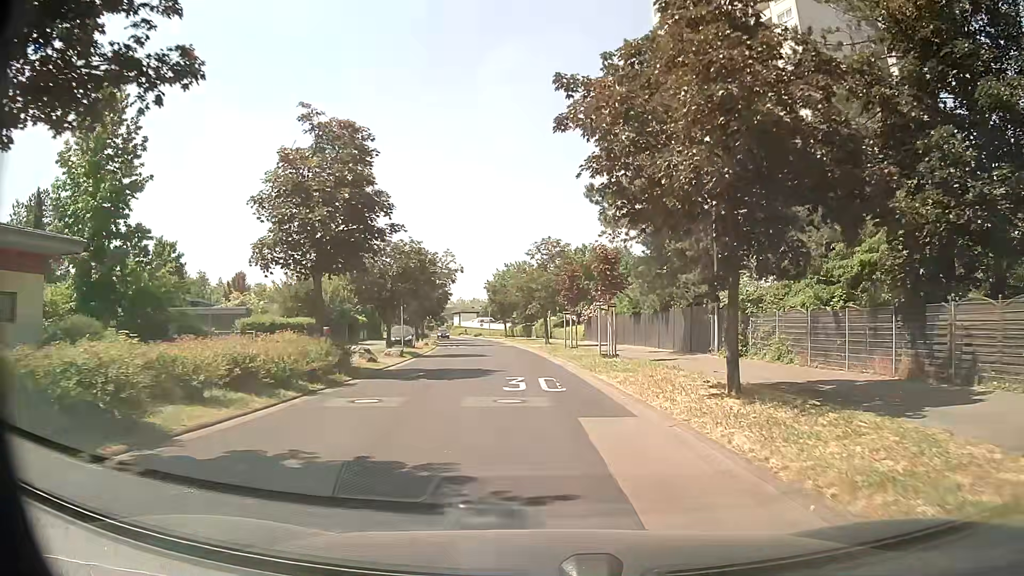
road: residential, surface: asphalt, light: Day
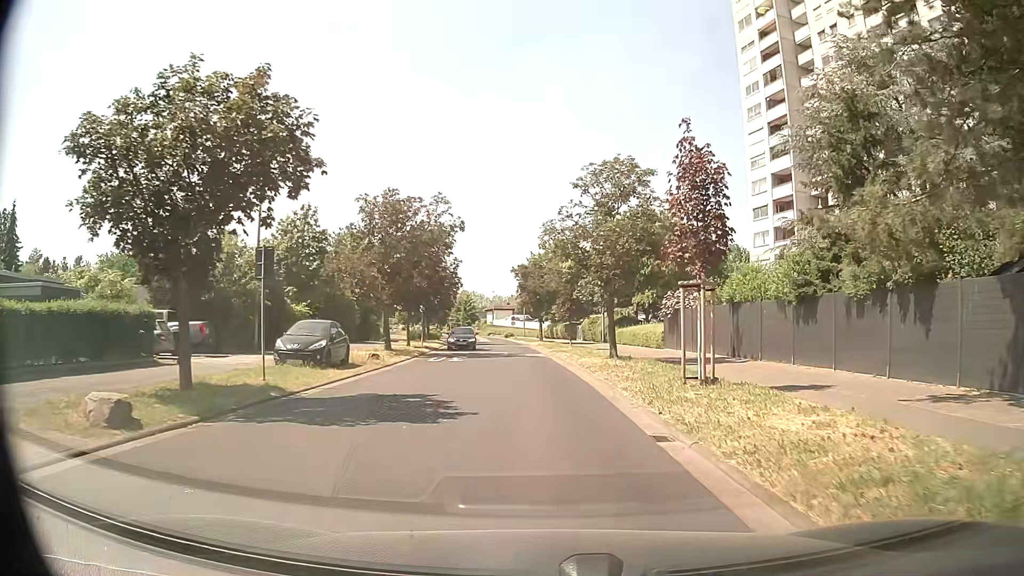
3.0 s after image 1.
(-0.6, +23.8) m; -4°
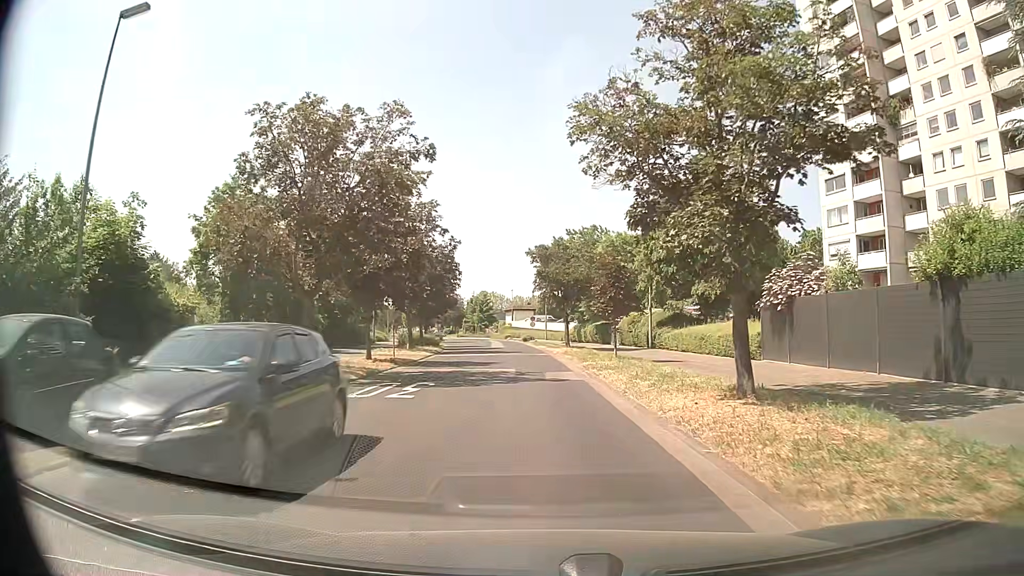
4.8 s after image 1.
(-0.1, +14.6) m; -2°
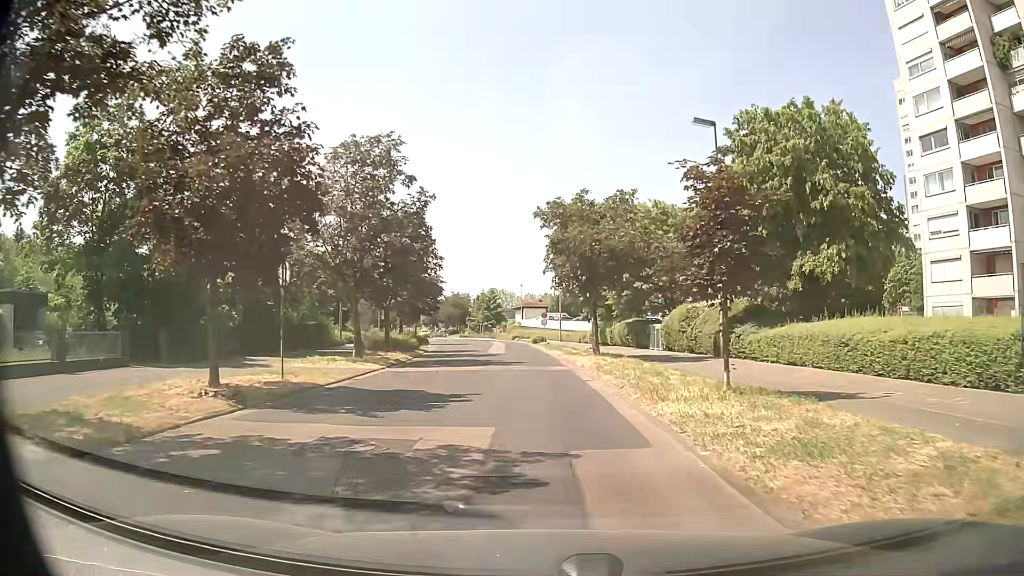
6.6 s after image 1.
(0.0, +14.8) m; 0°
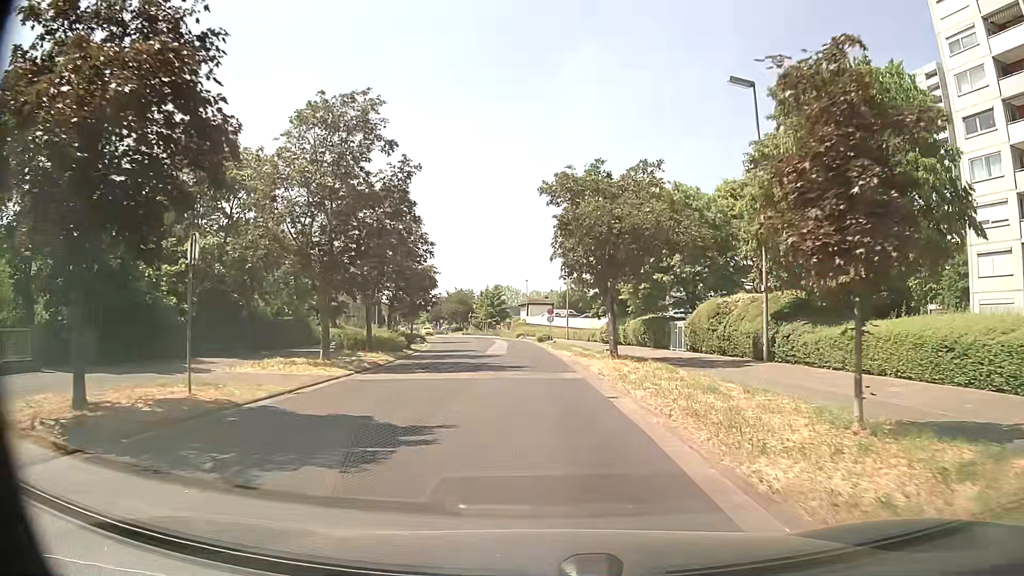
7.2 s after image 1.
(-0.1, +5.0) m; 0°
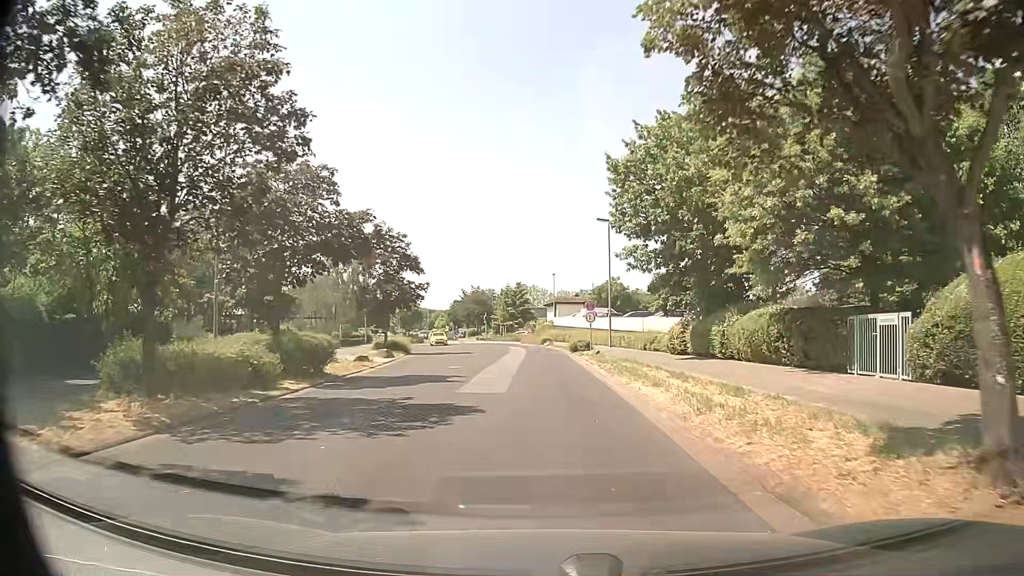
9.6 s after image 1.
(-0.7, +20.1) m; -4°
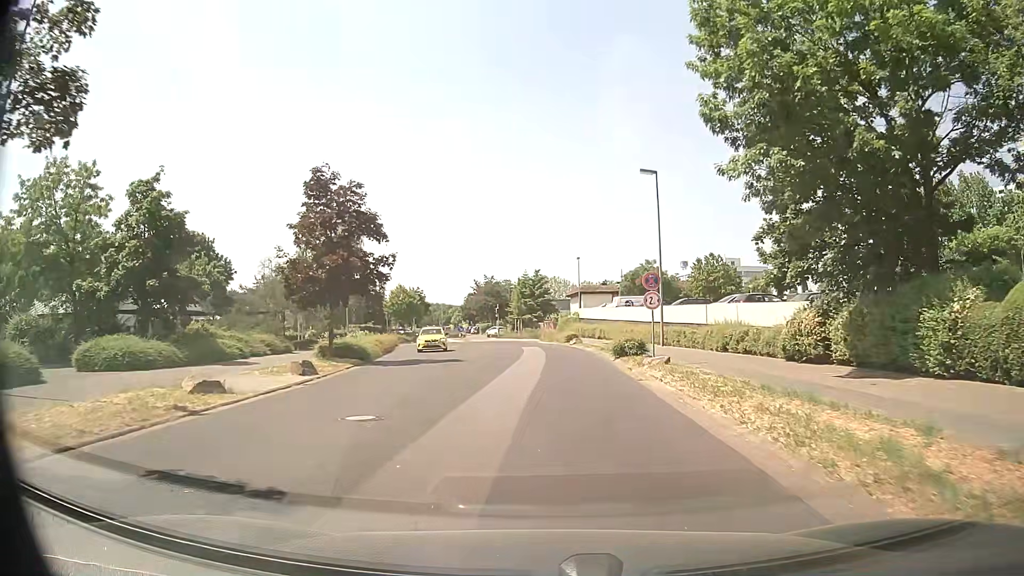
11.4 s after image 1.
(0.0, +15.2) m; -2°
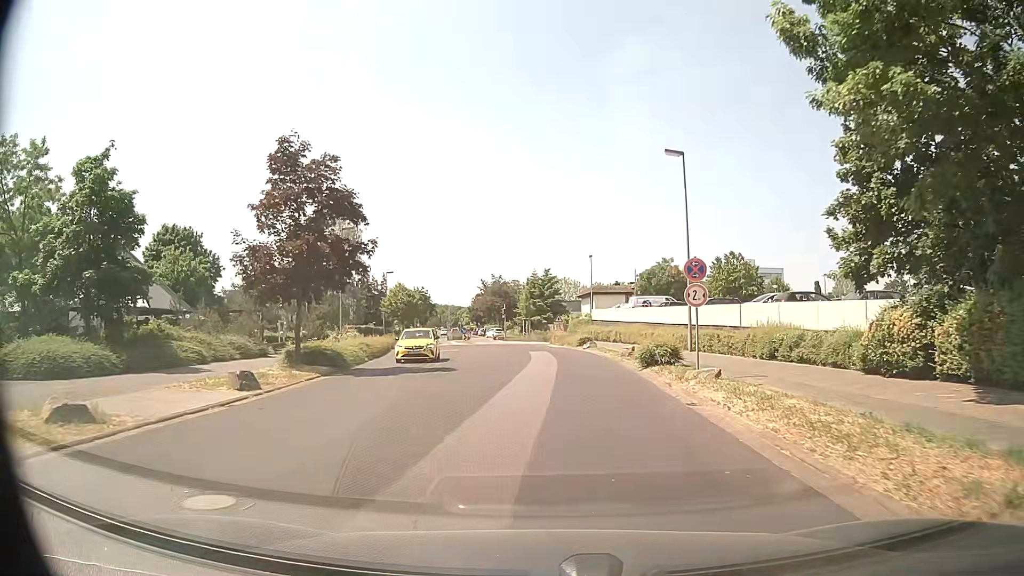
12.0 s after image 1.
(0.0, +5.1) m; 0°
(0, +10) (-1, +20) (-1, +30) (-2, +40) (-3, +50) (-5, +60) (-6, +70) (-7, +80) (-13, +87) (-23, +87) m
